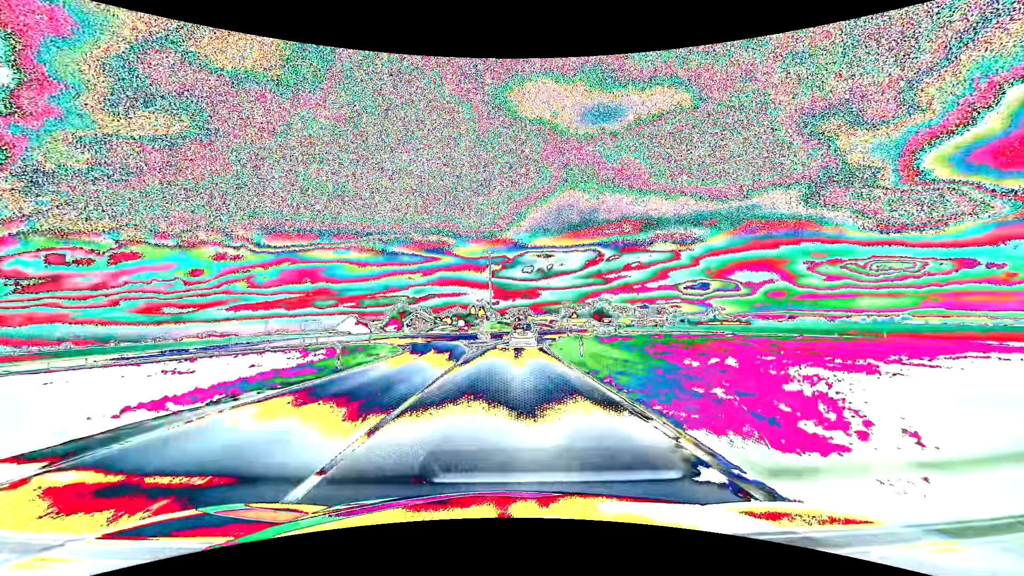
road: primary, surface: asphalt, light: Day
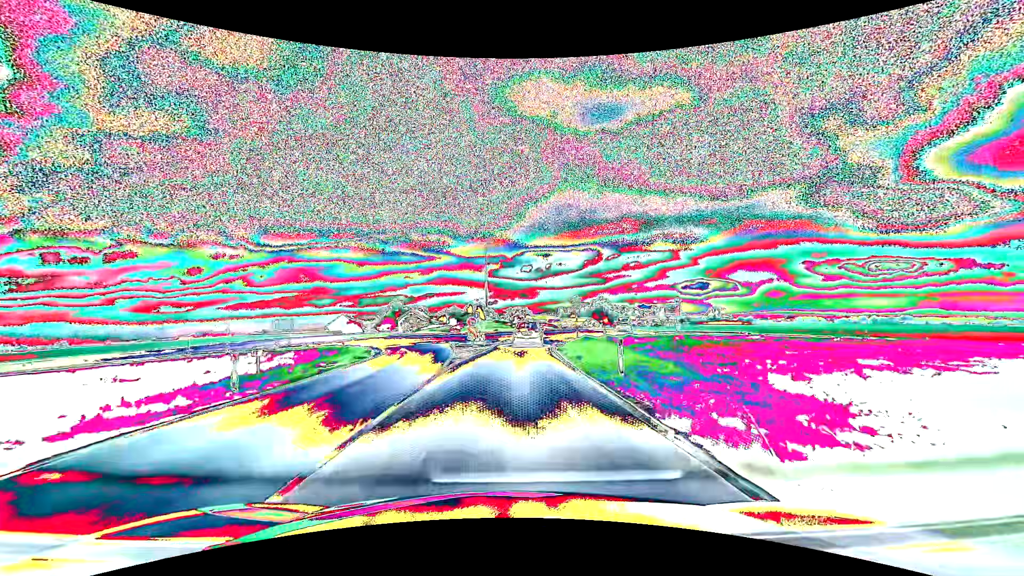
(0.0, +7.3) m; 0°
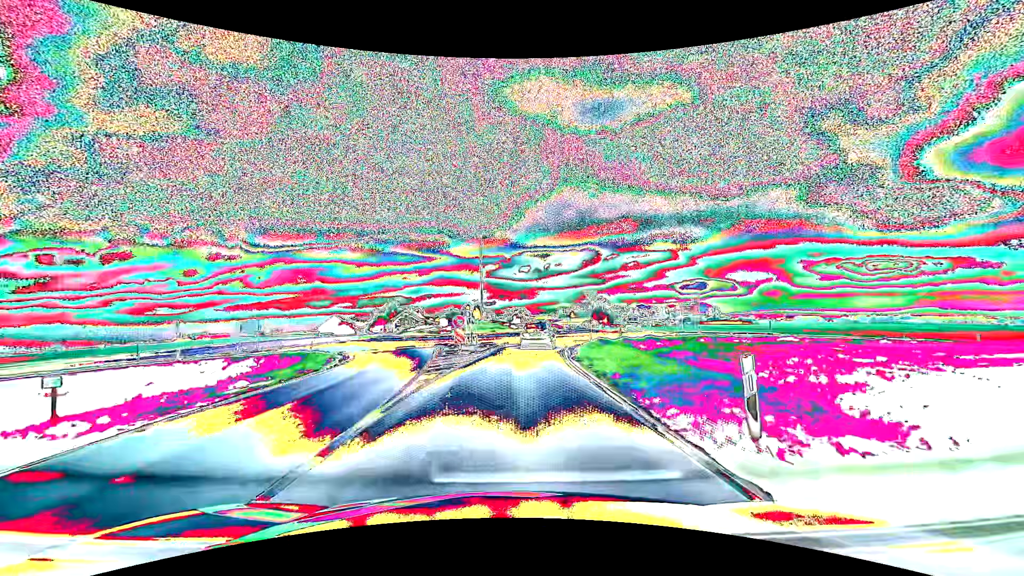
(0.0, +6.9) m; 0°
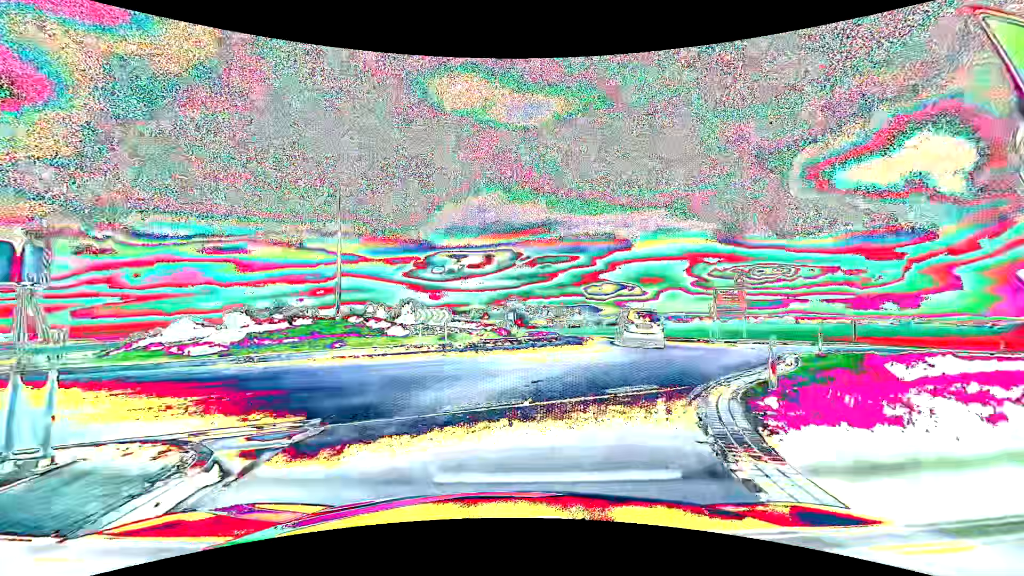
(+0.9, +28.0) m; +9°
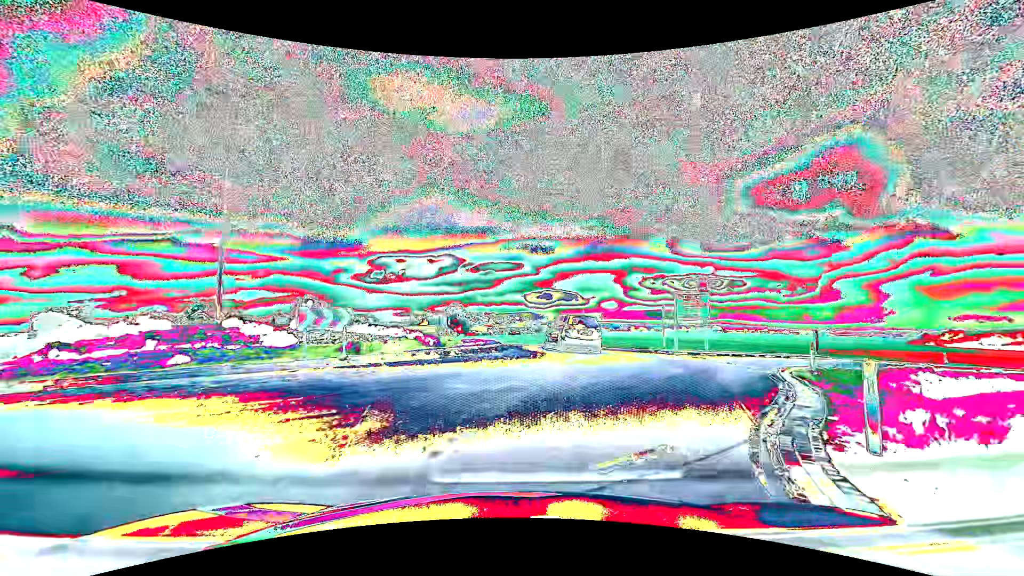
(+0.3, +4.8) m; +6°
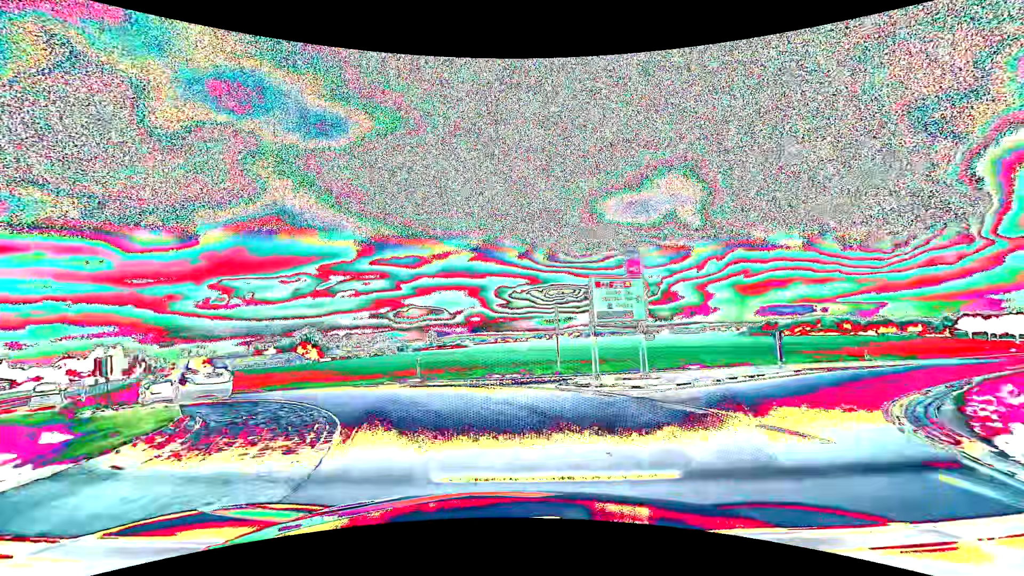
(+2.5, +13.7) m; +17°
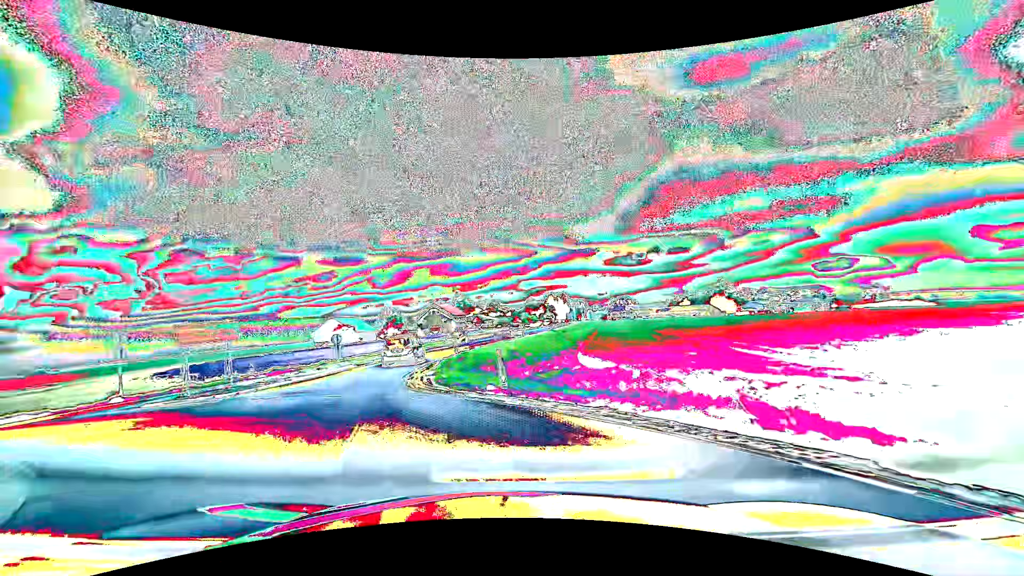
(-5.8, +18.4) m; -42°
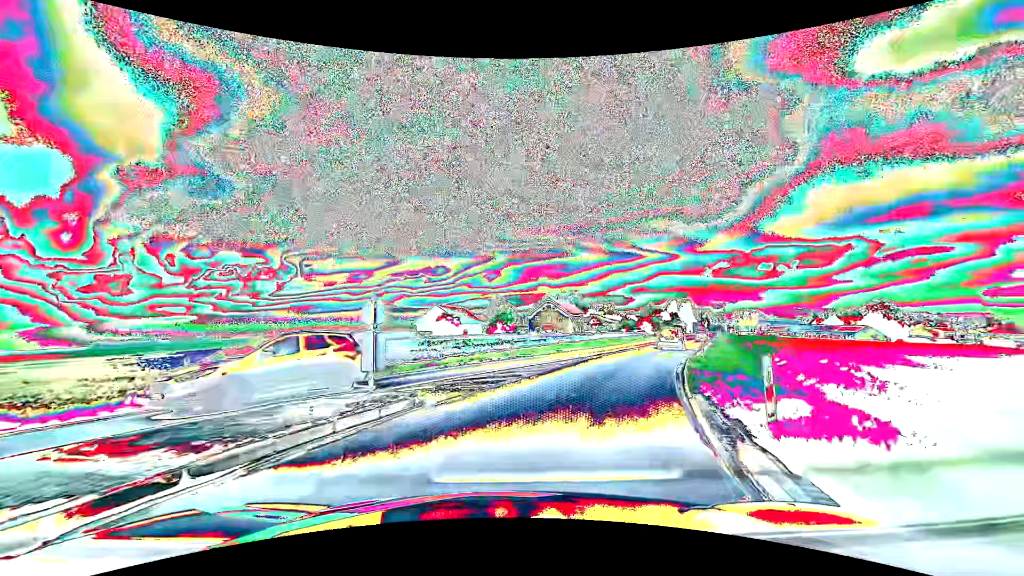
(-6.0, +19.9) m; -16°
